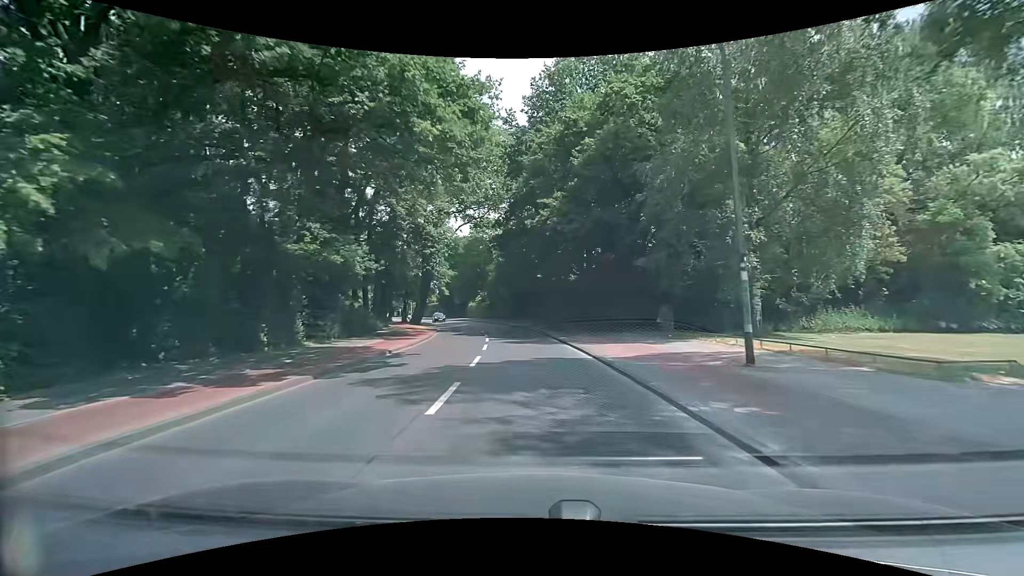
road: tertiary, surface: asphalt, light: Day
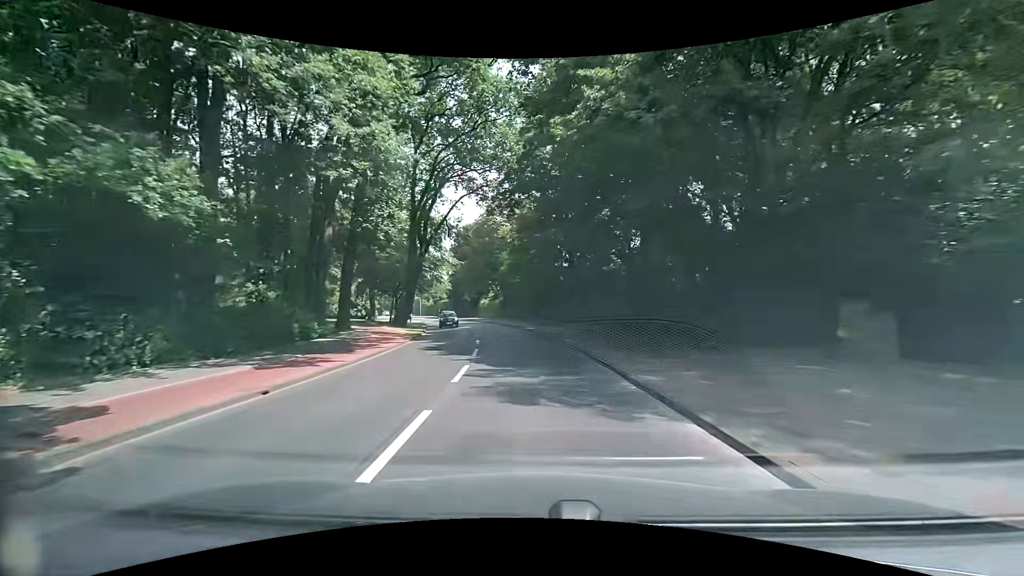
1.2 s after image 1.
(-0.2, +14.8) m; -2°
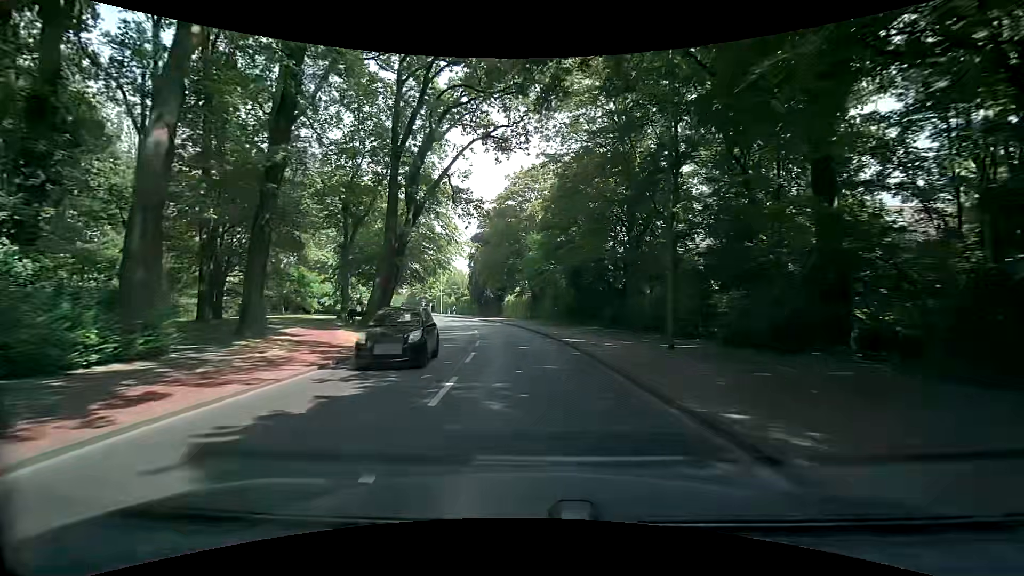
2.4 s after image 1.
(-0.6, +14.7) m; -4°
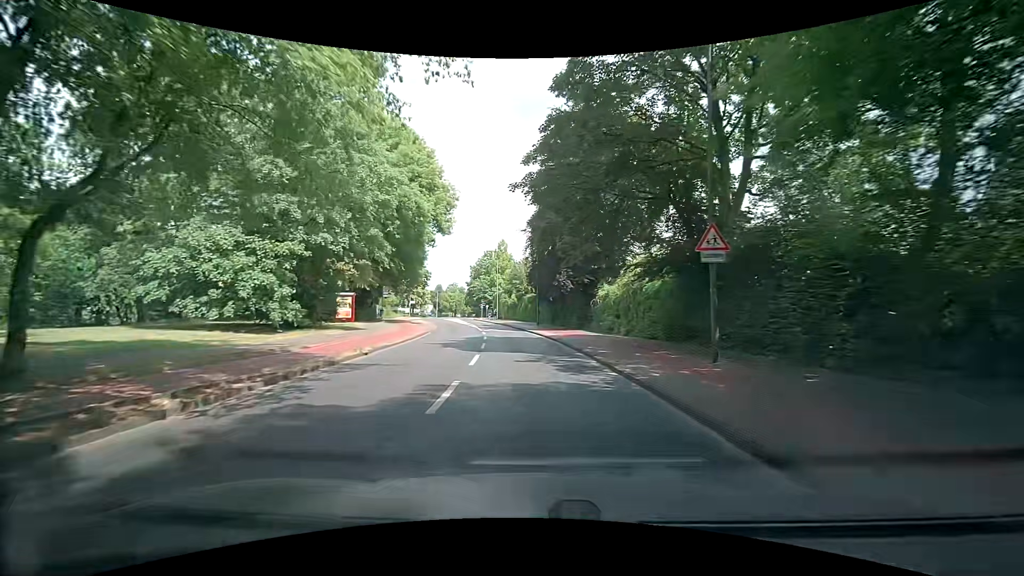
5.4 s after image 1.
(-2.5, +36.6) m; -9°
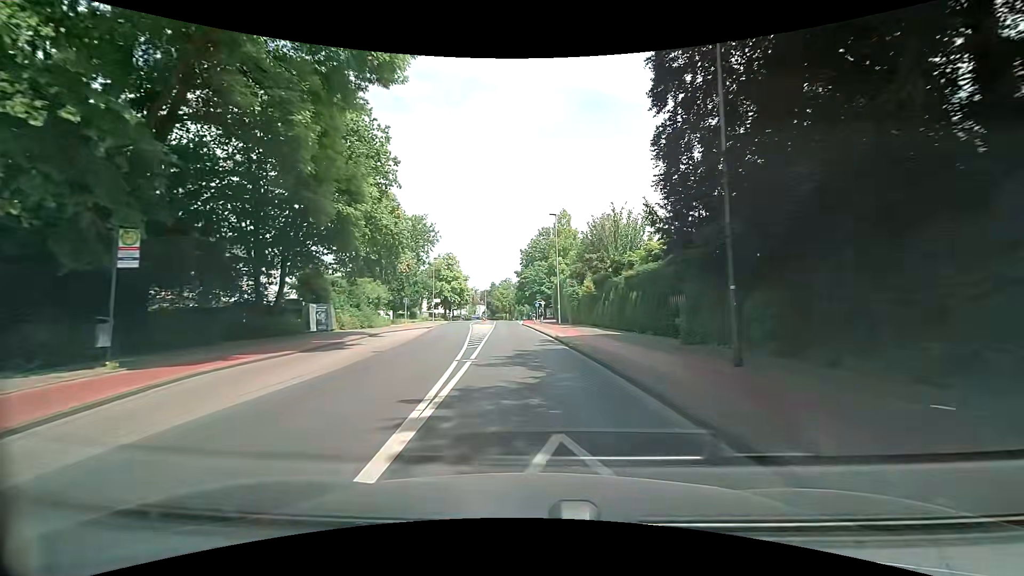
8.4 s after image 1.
(-2.1, +36.8) m; -8°
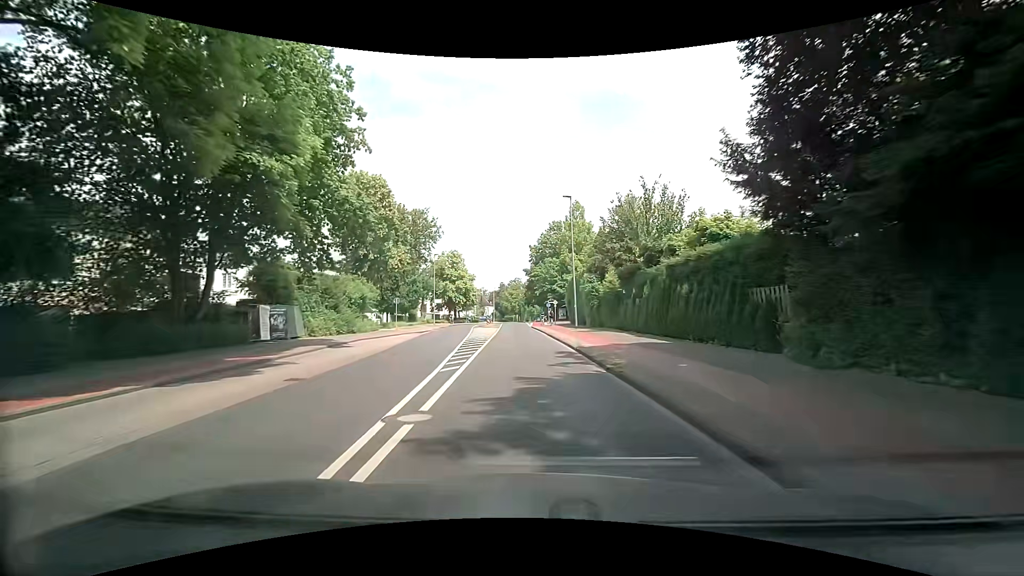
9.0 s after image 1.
(0.0, +7.5) m; 0°
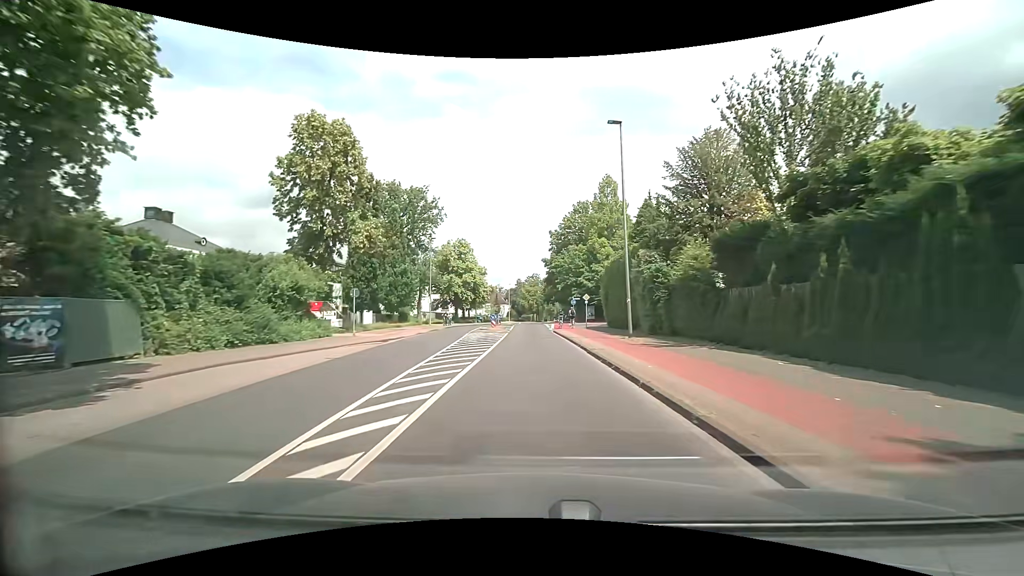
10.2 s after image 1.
(-0.4, +15.0) m; -3°
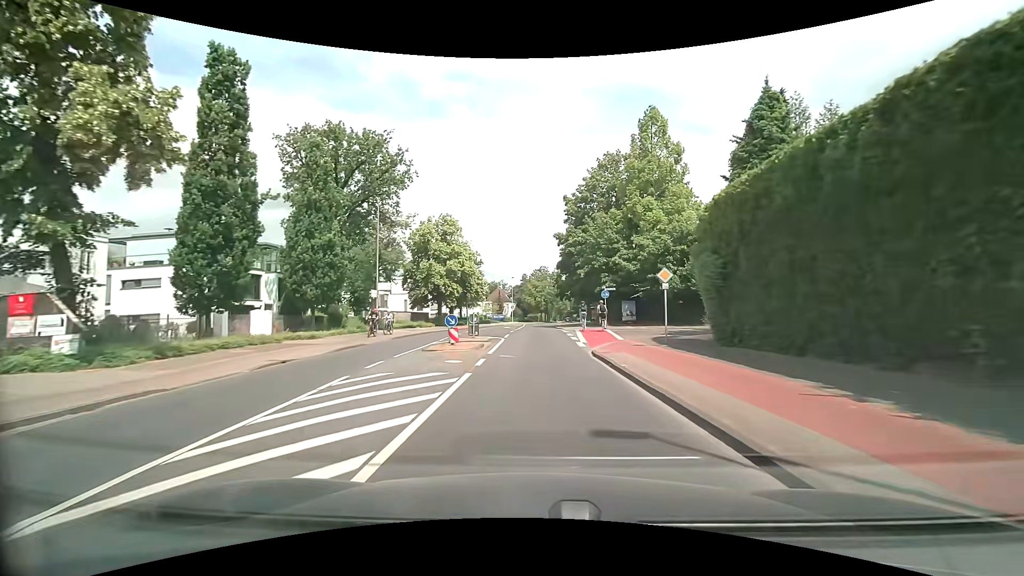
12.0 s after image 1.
(-0.1, +22.2) m; -1°
(0, +10) (0, +20) (0, +30) (0, +40) (0, +50) (0, +60) (+1, +70) (+2, +80) (+2, +90) (+4, +100) m
